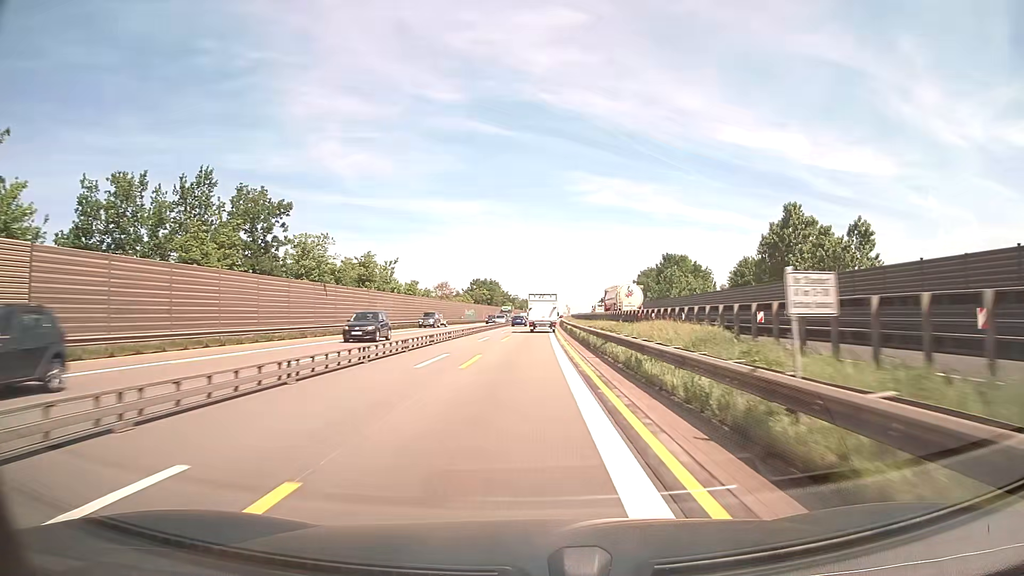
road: motorway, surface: asphalt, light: Day
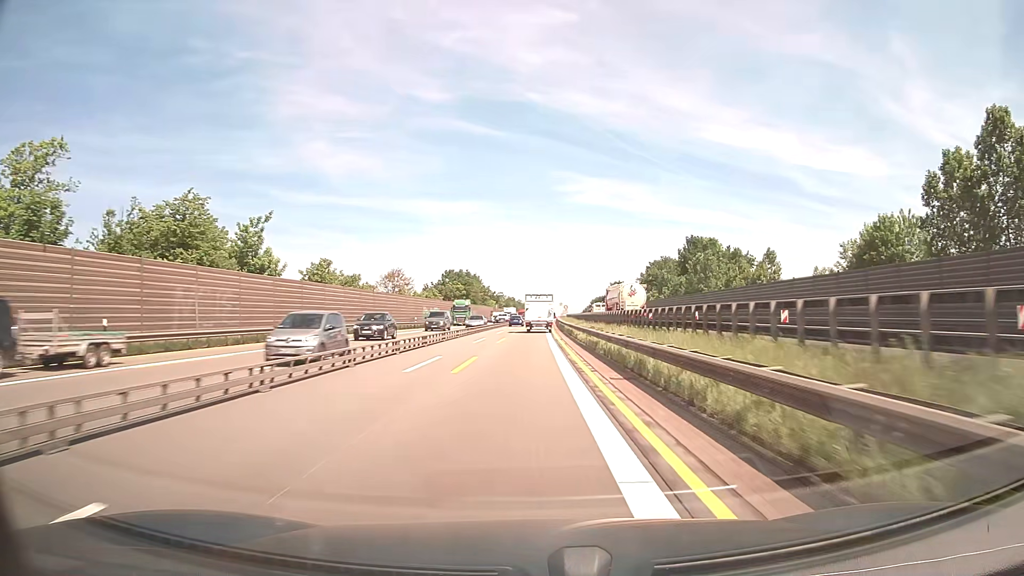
(+0.3, +37.5) m; +1°
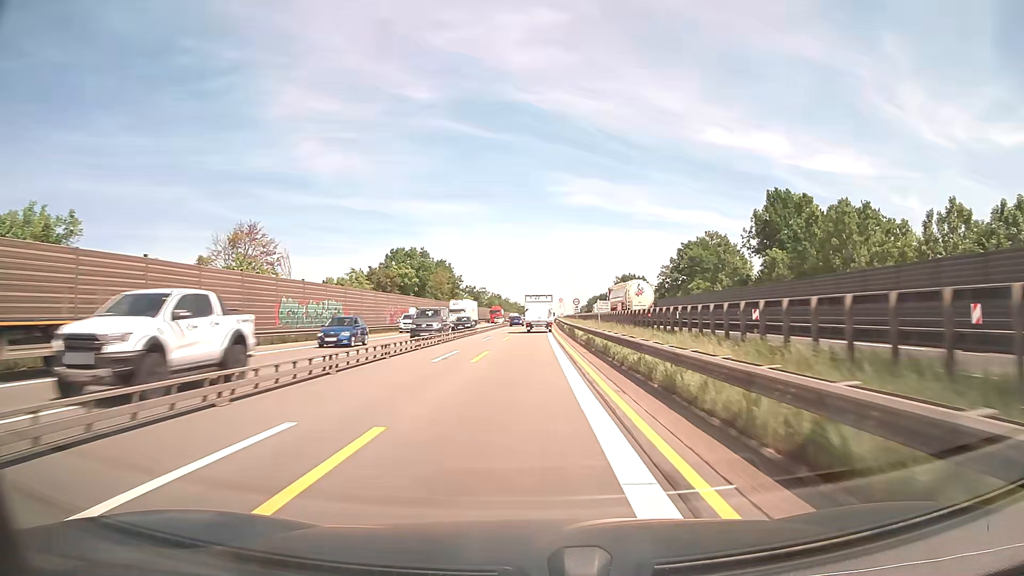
(+0.4, +50.1) m; +1°
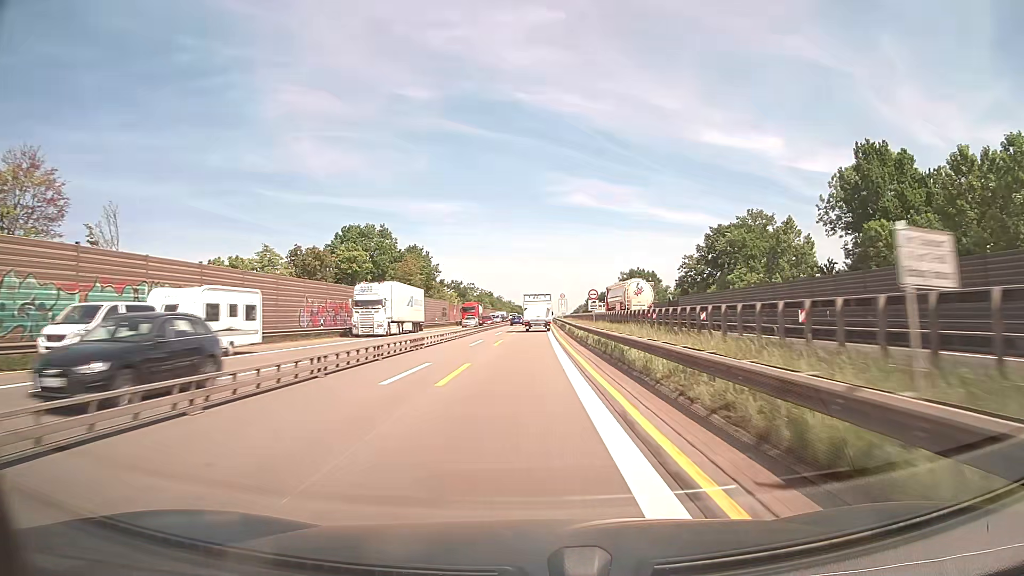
(+0.1, +25.1) m; 0°
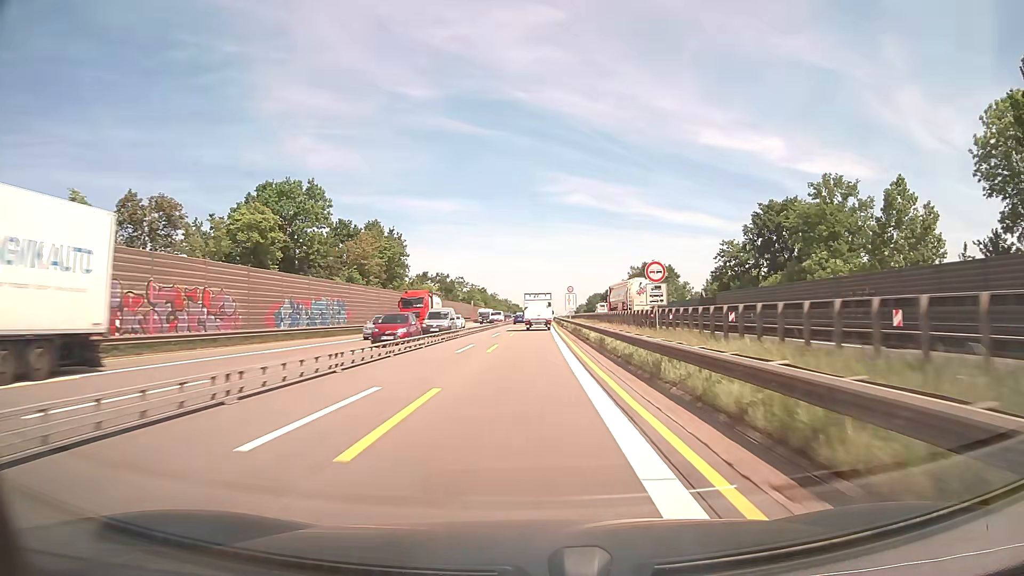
(0.0, +25.0) m; 0°
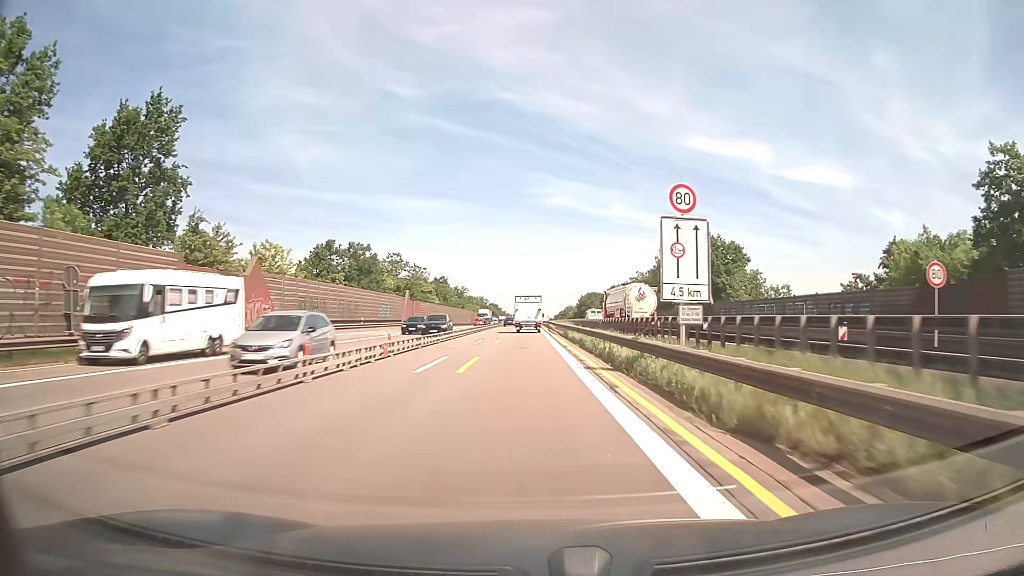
(+0.5, +62.5) m; +1°
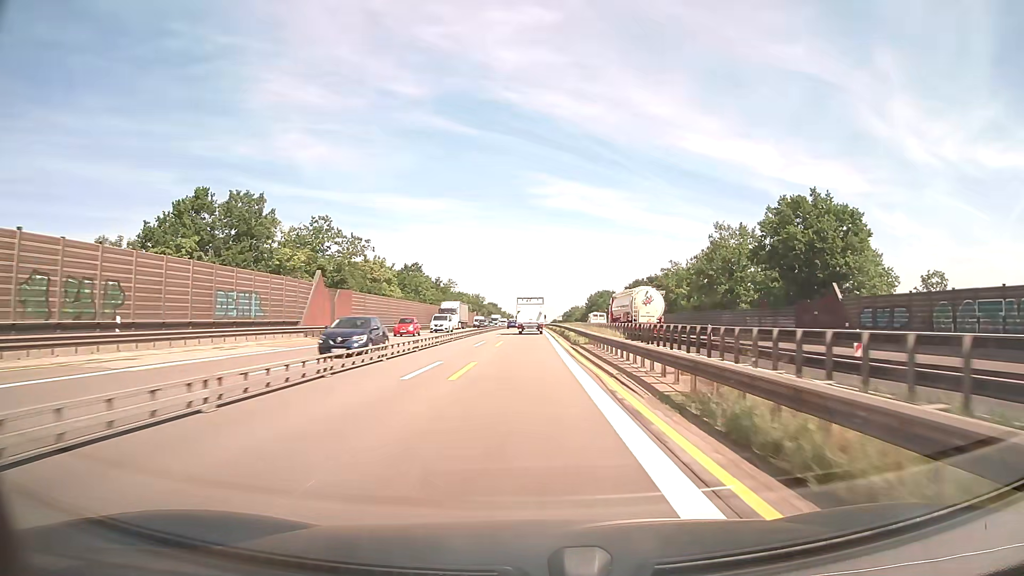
(+0.1, +37.5) m; 0°
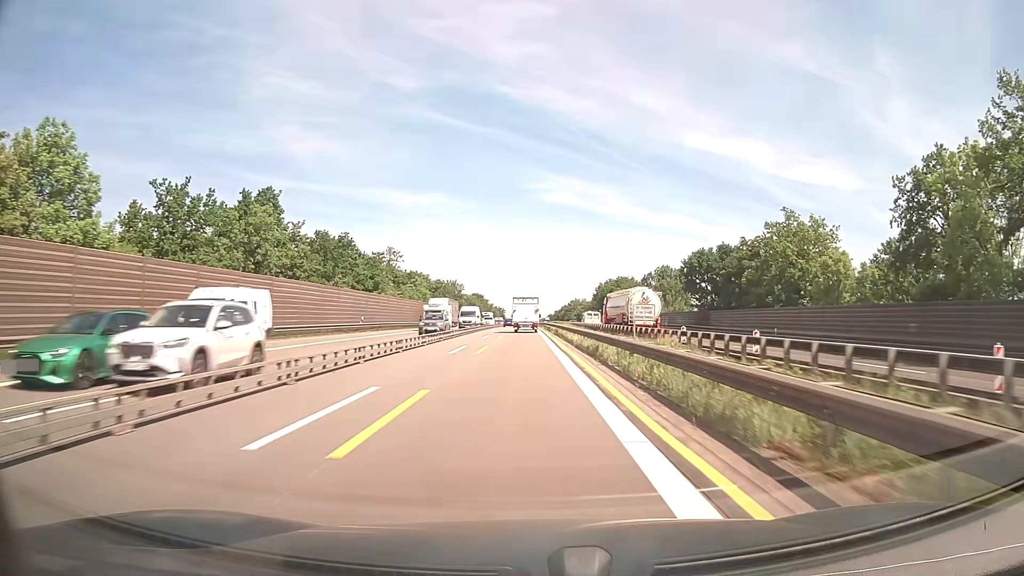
(+0.3, +62.5) m; +1°
(0, +10) (0, +20) (0, +30) (0, +40) (0, +50) (0, +60) (0, +70) (0, +80) (0, +90) (-1, +100) m
